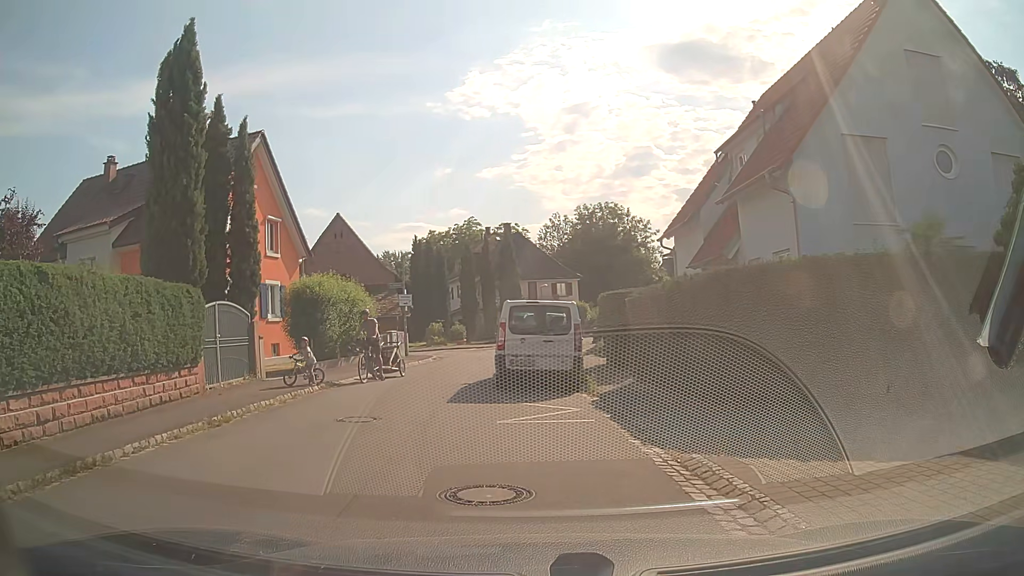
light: Day
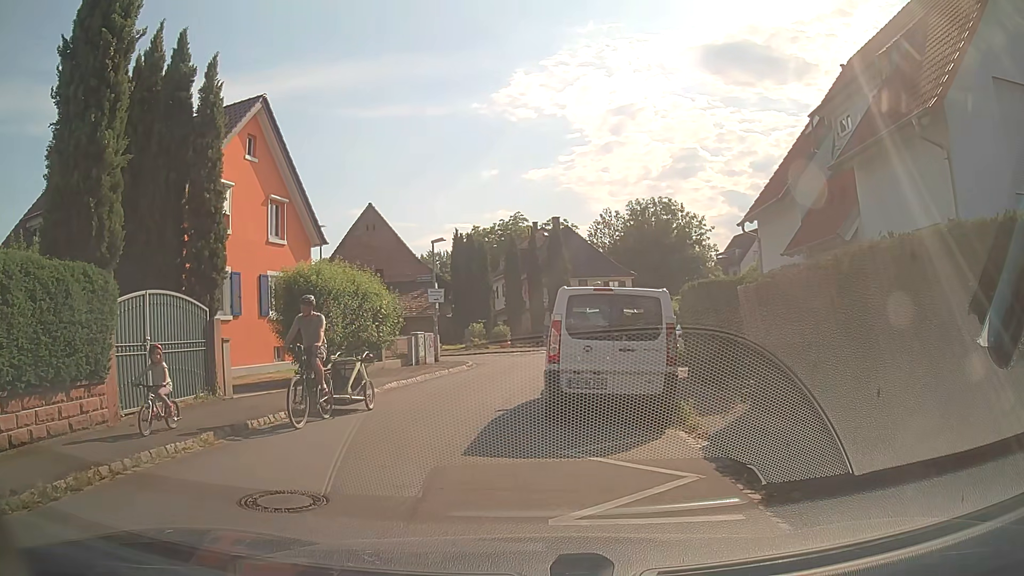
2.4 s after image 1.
(-0.3, +4.7) m; -4°
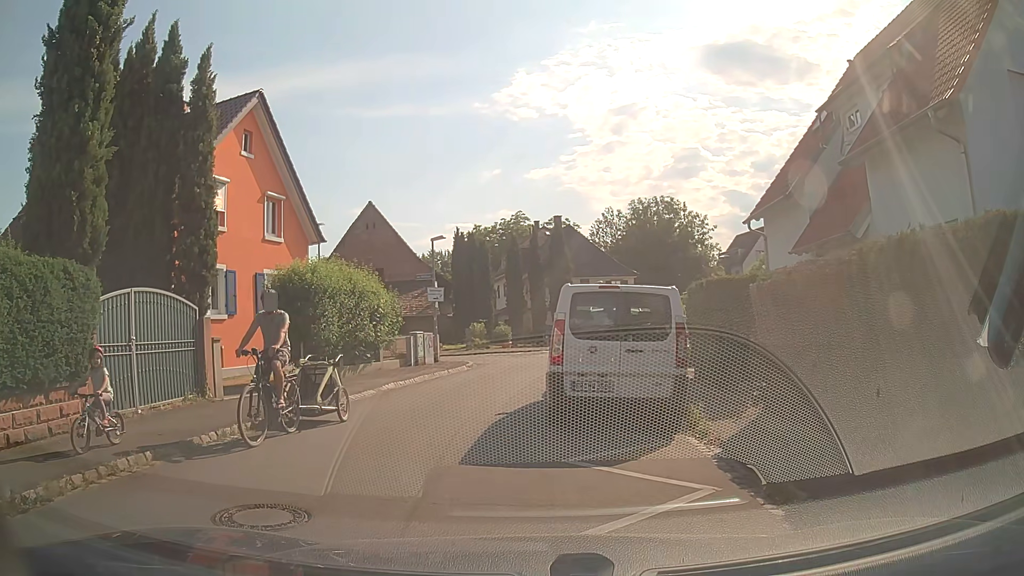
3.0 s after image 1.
(0.0, +0.5) m; 0°
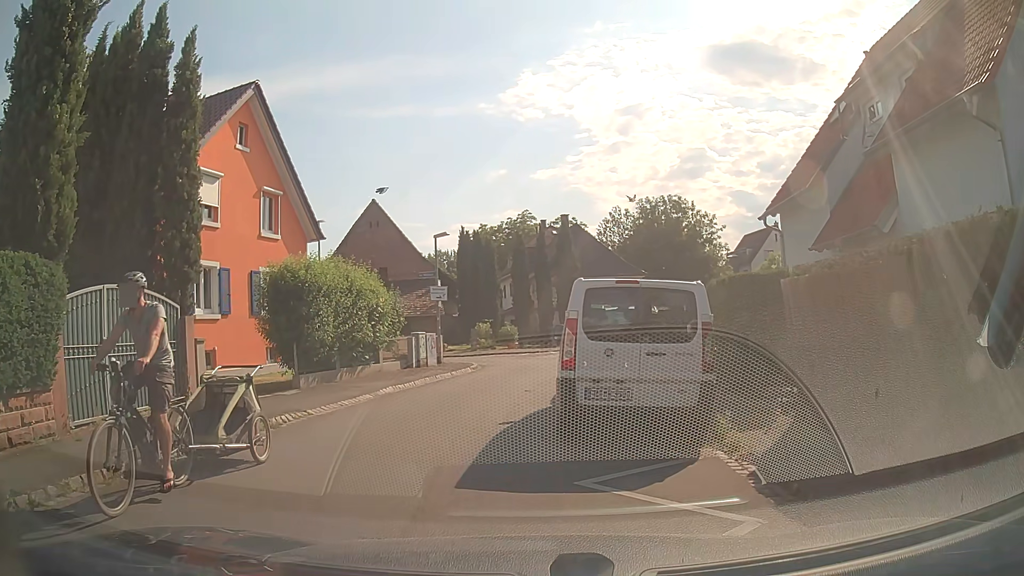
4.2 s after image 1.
(0.0, +1.0) m; 0°
(-1, +10) (-1, +20) (+1, +30) (-7, +34) (-17, +35) (-27, +37) (-37, +39) (-47, +41) (-57, +41) (-67, +42) m
